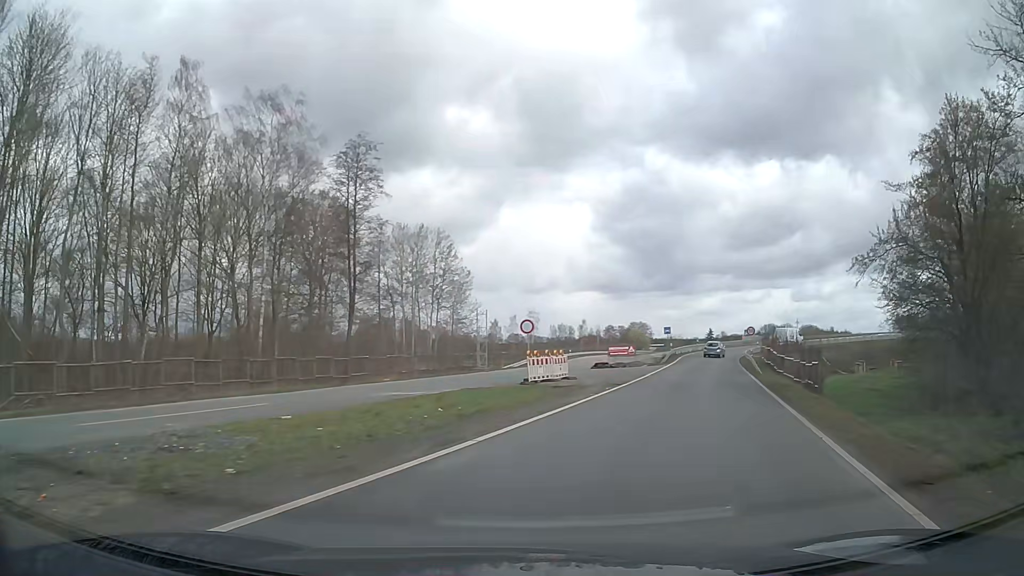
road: trunk_link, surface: asphalt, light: Day
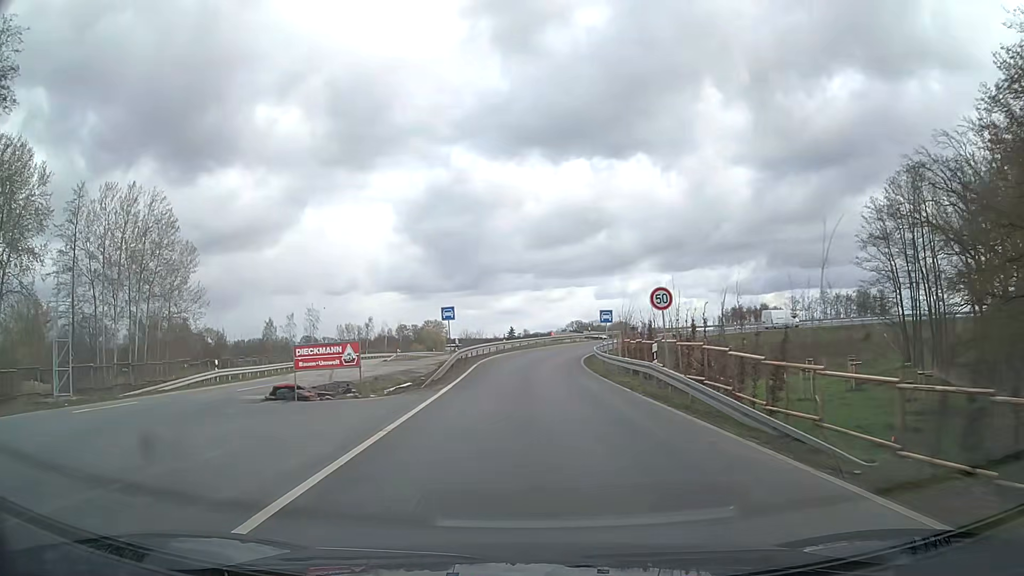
(+6.6, +29.4) m; +17°
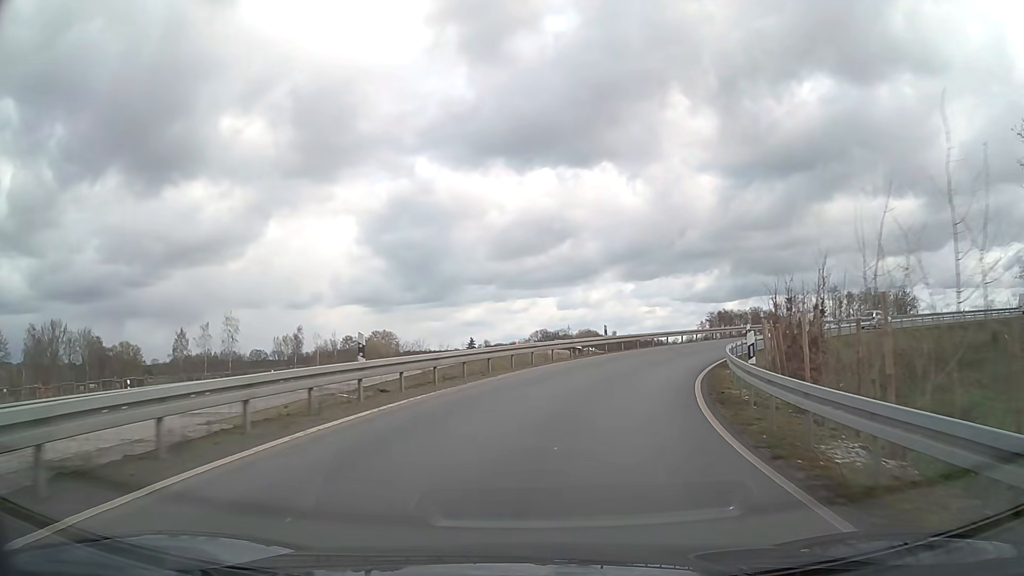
(+0.6, +35.7) m; +3°
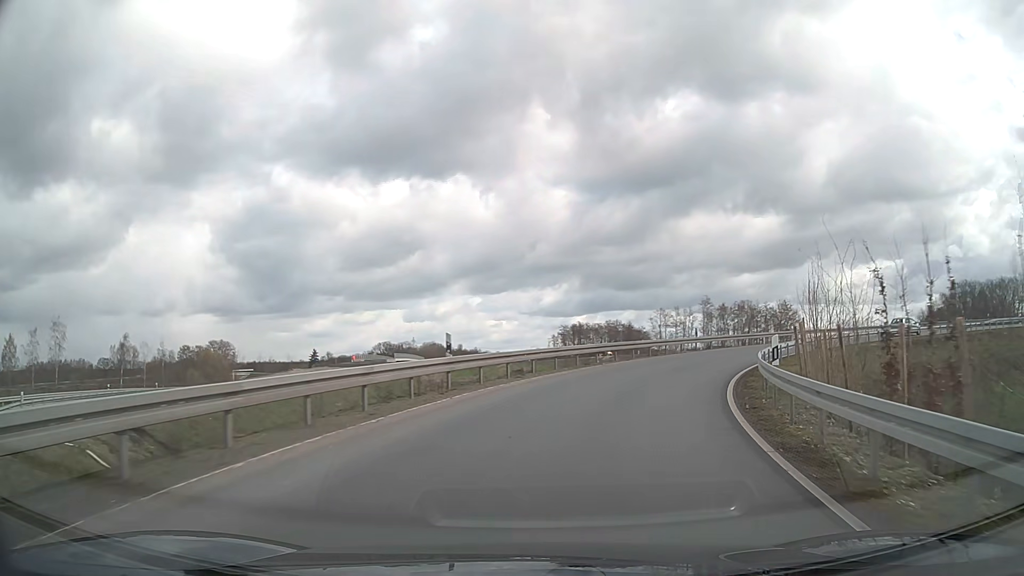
(+1.4, +16.0) m; +12°
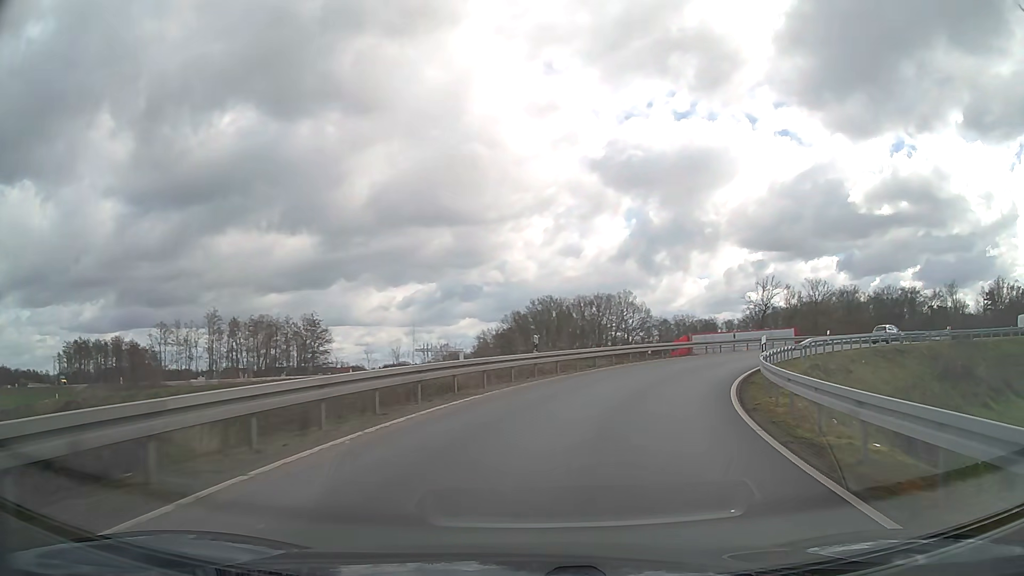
(+12.7, +36.6) m; +40°
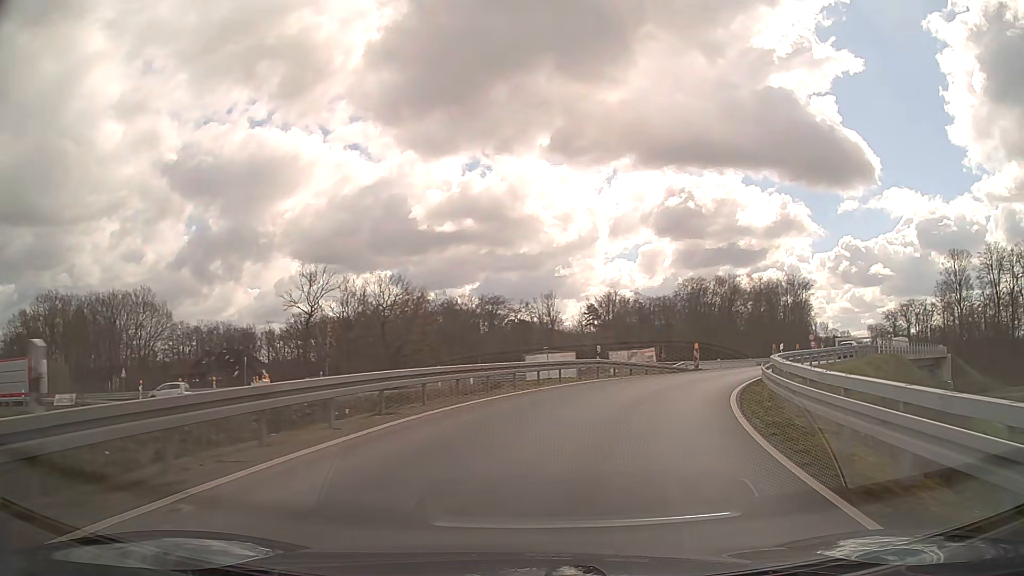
(+12.6, +36.5) m; +38°
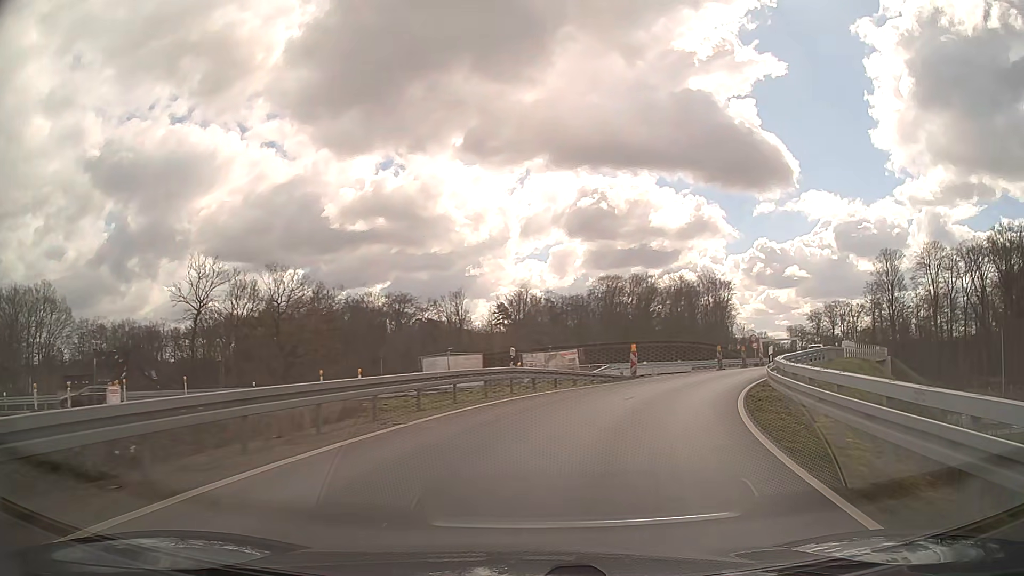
(+0.5, +7.9) m; +7°
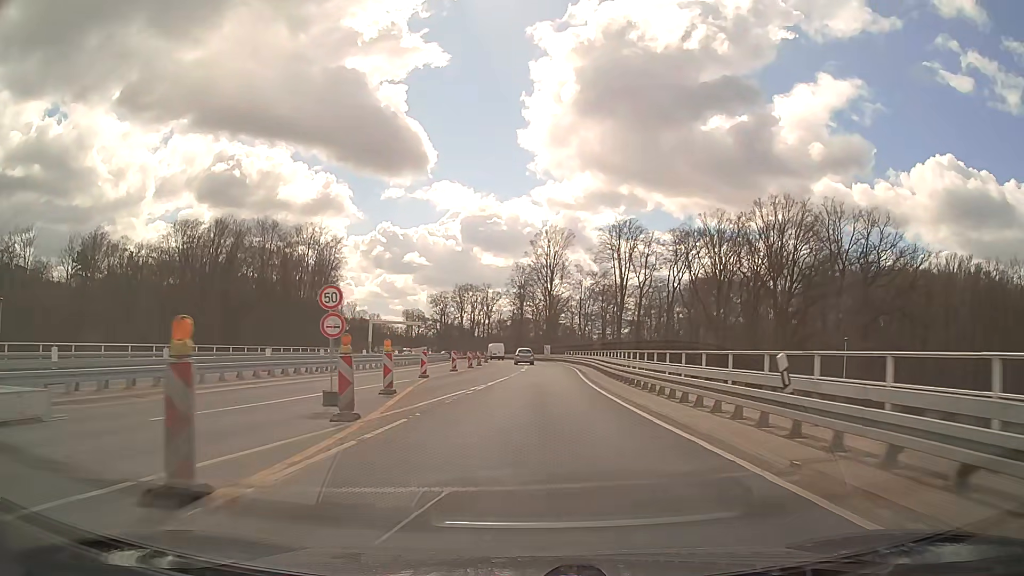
(+14.5, +40.8) m; +33°
(0, +10) (0, +20) (+1, +30) (+1, +40) (+1, +50) (0, +60) (0, +70) (-1, +80) (-2, +90) (-4, +100) m
